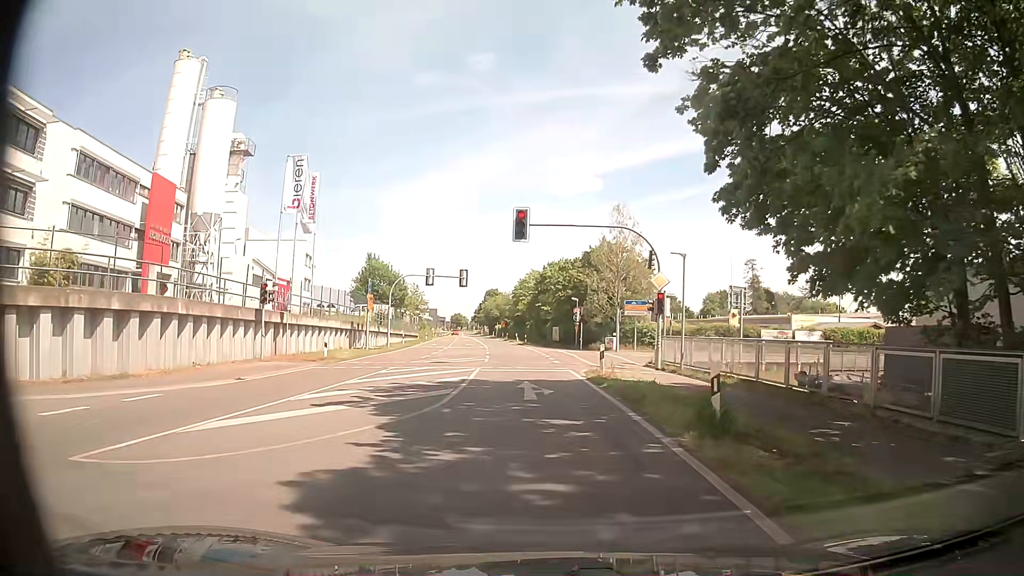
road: secondary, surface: asphalt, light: Day
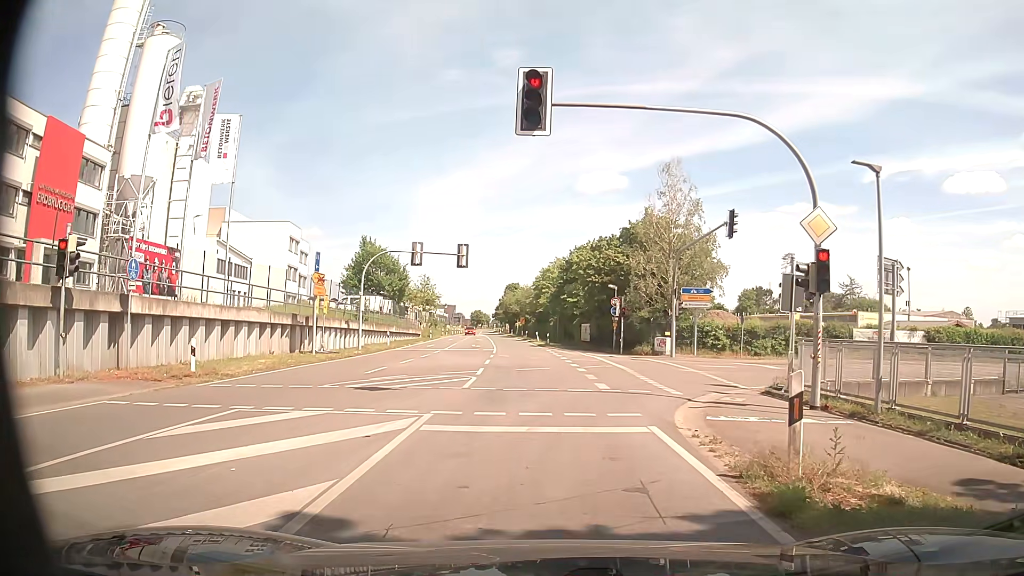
(-0.4, +14.3) m; -2°
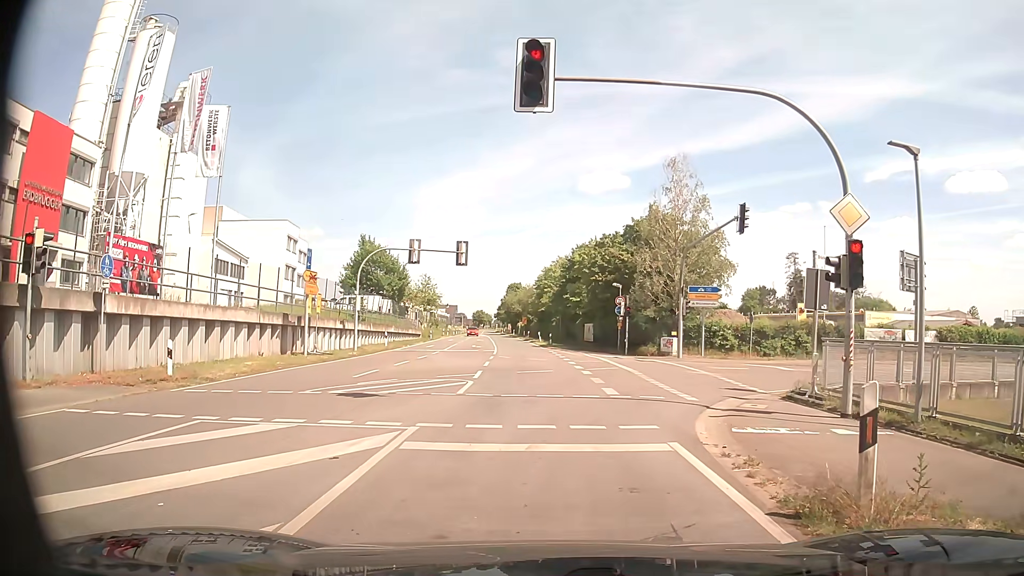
(0.0, +1.3) m; 0°
